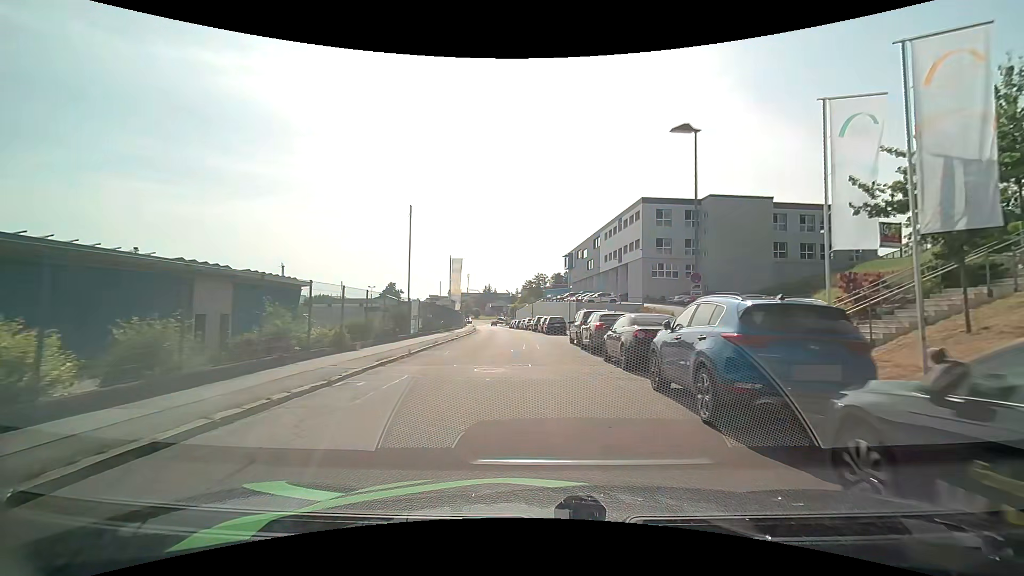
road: residential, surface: asphalt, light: Day
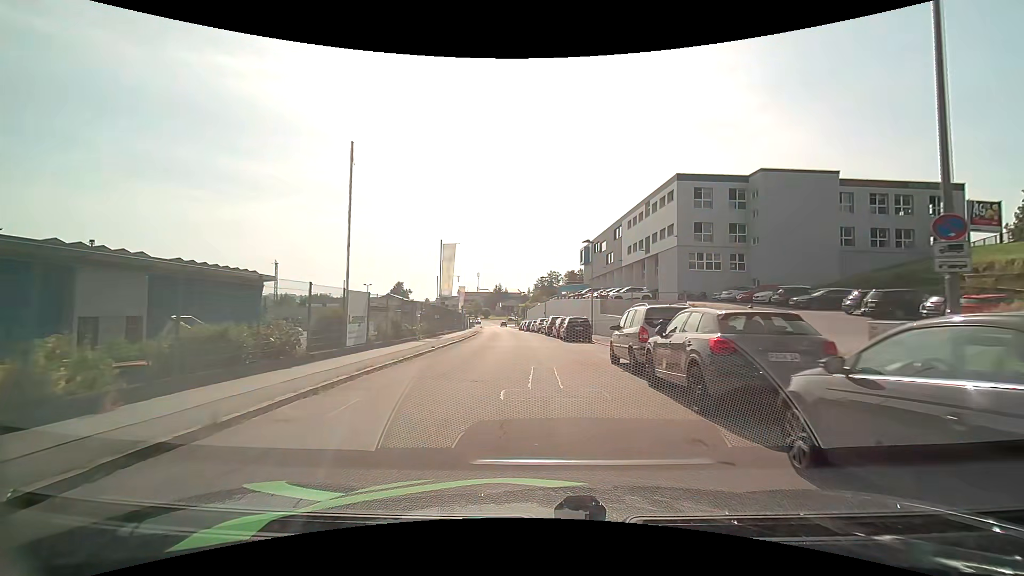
(-0.1, +10.5) m; -2°
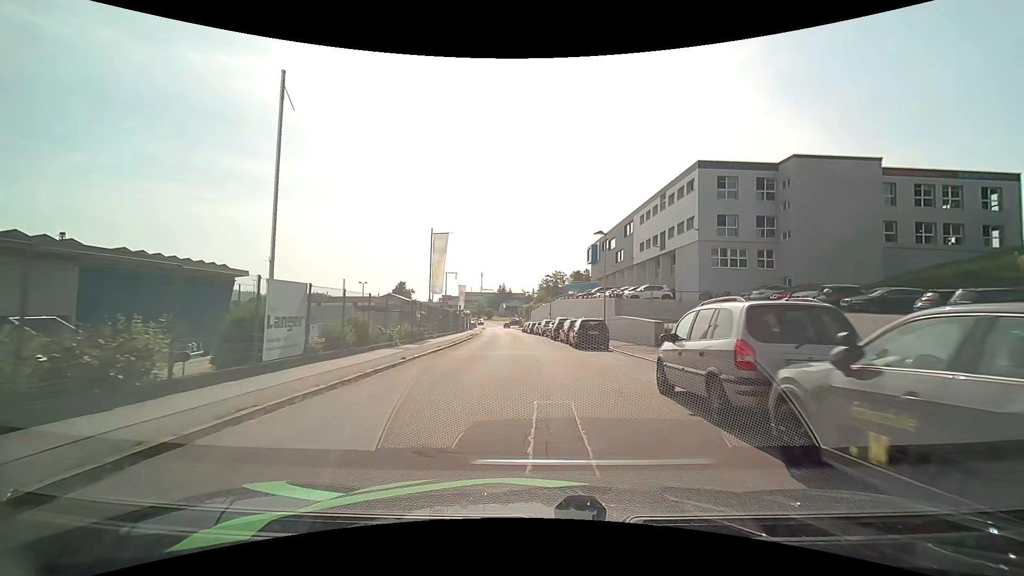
(0.0, +5.3) m; 0°
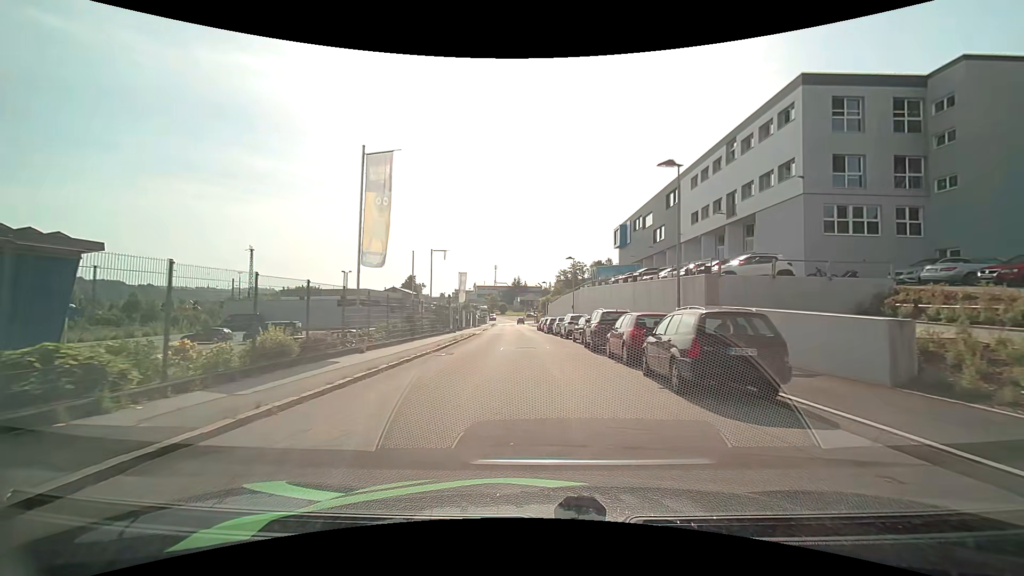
(-0.4, +15.8) m; -2°
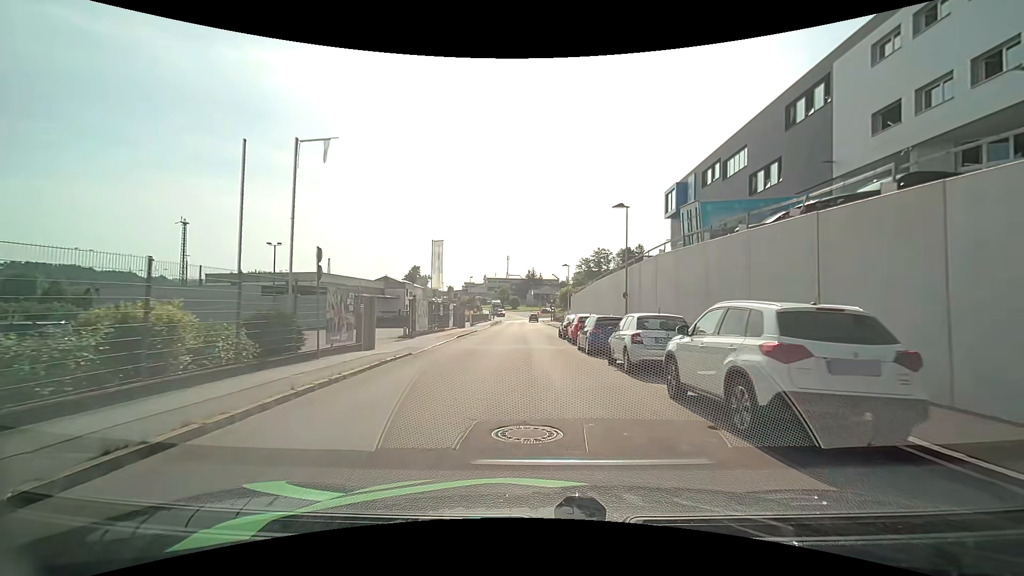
(-0.5, +25.6) m; -2°
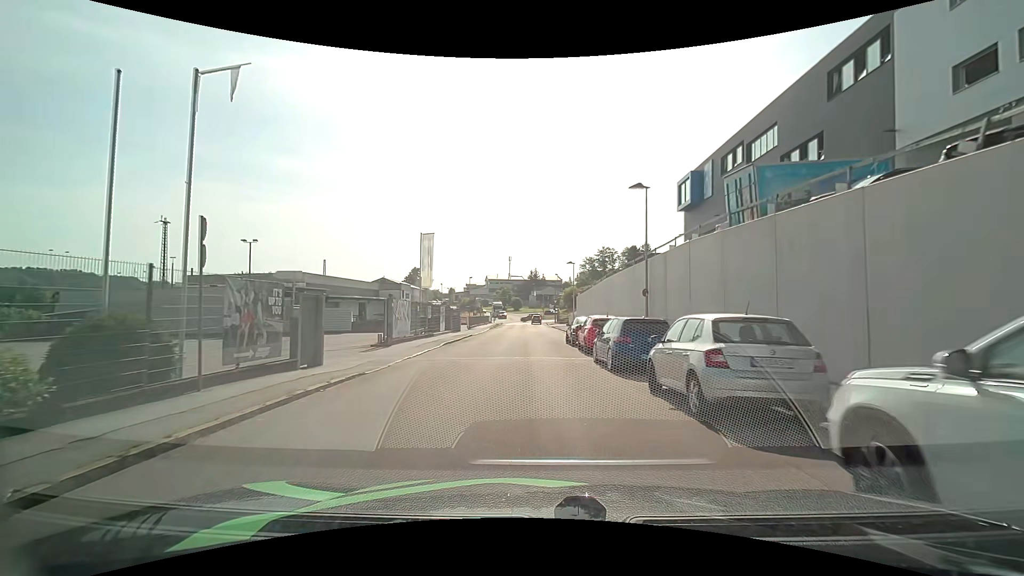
(0.0, +5.0) m; 0°
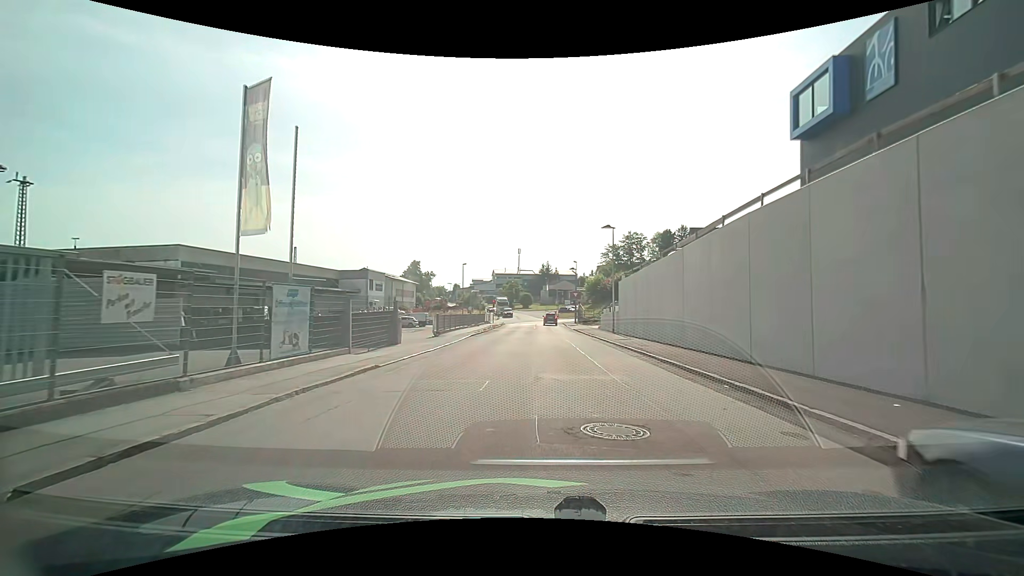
(-0.5, +24.0) m; -1°
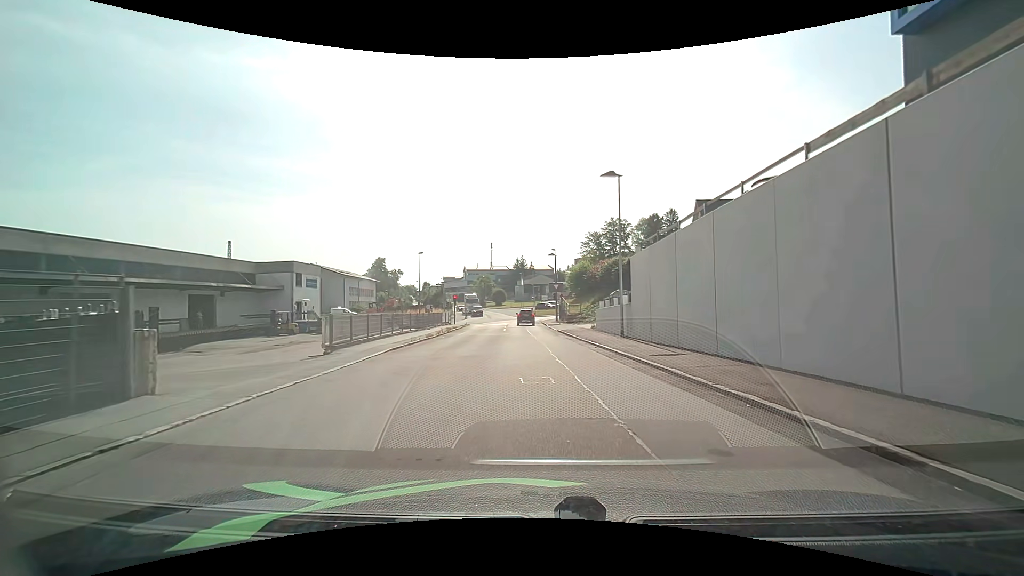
(+0.2, +13.7) m; +2°
(0, +10) (0, +20) (0, +30) (-1, +40) (-2, +50) (-3, +60) (-5, +70) (-13, +76) (-23, +77) (-33, +77) m
